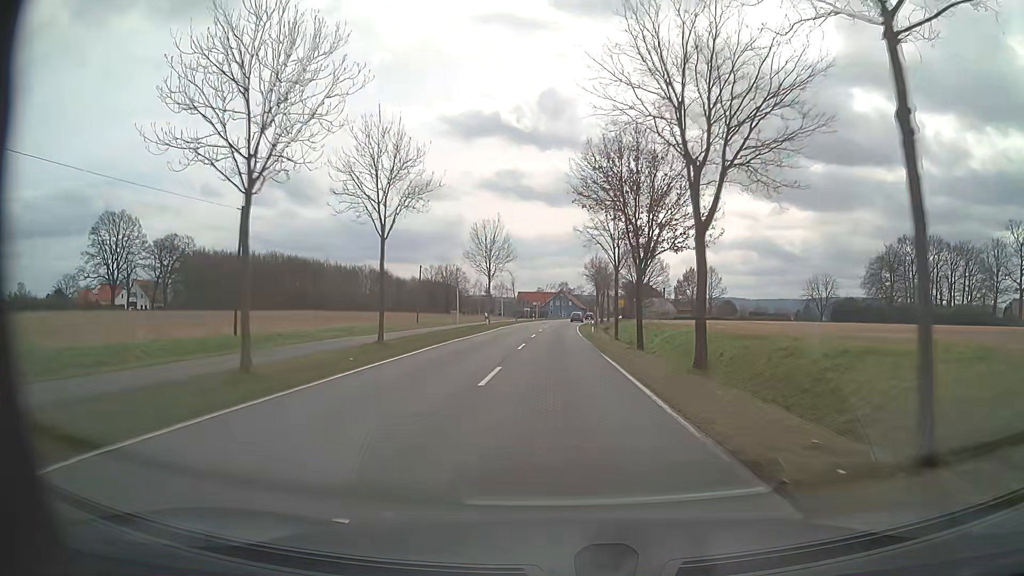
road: tertiary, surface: asphalt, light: Day
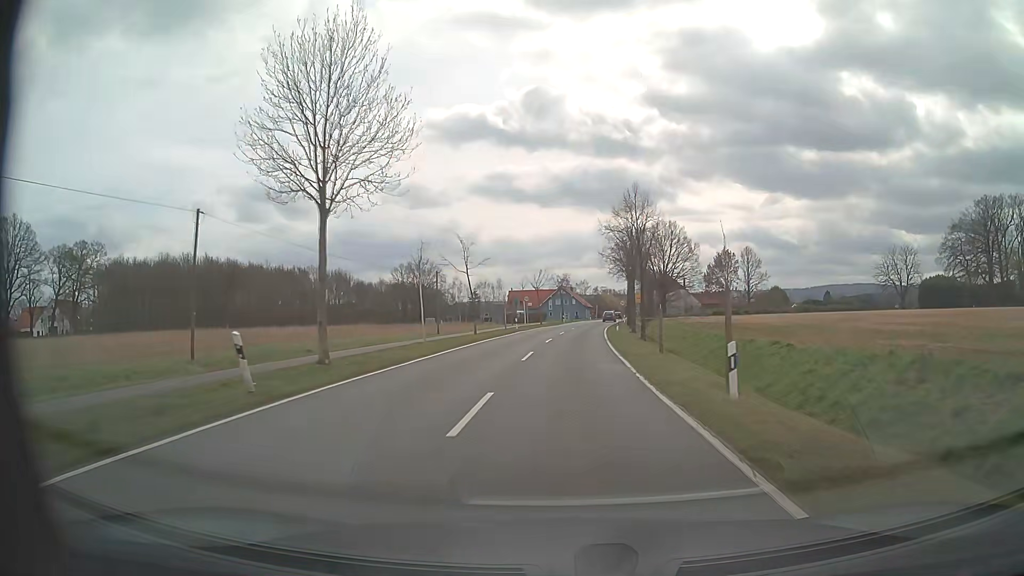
(0.0, +40.8) m; 0°
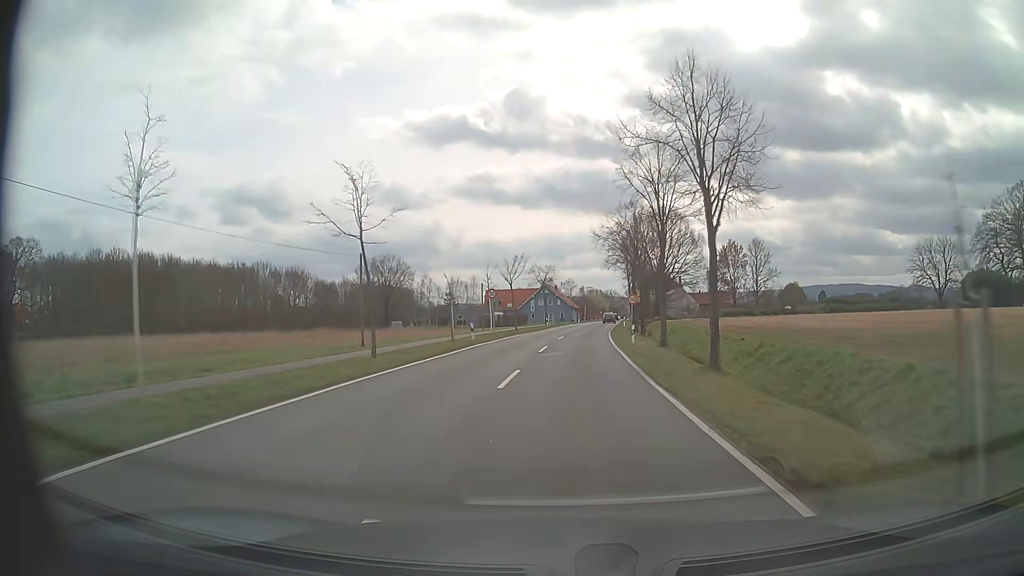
(+0.2, +19.1) m; +1°
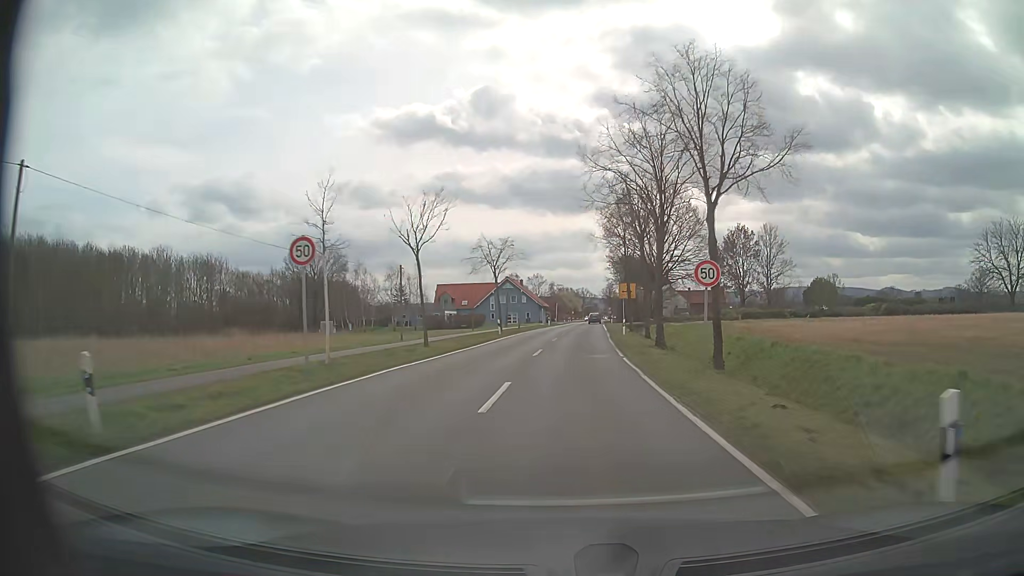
(+0.6, +27.1) m; +3°
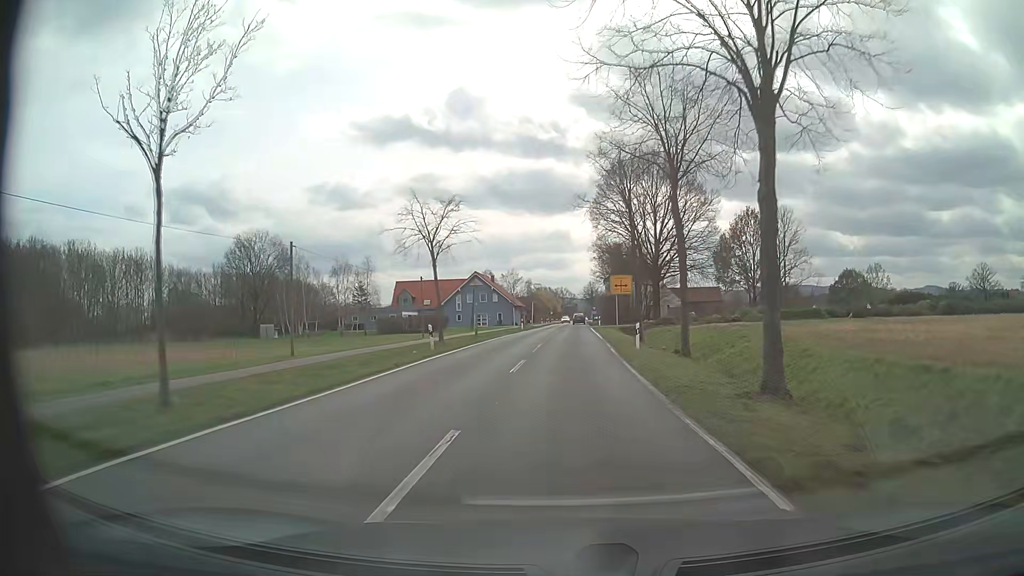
(+0.3, +17.4) m; +2°
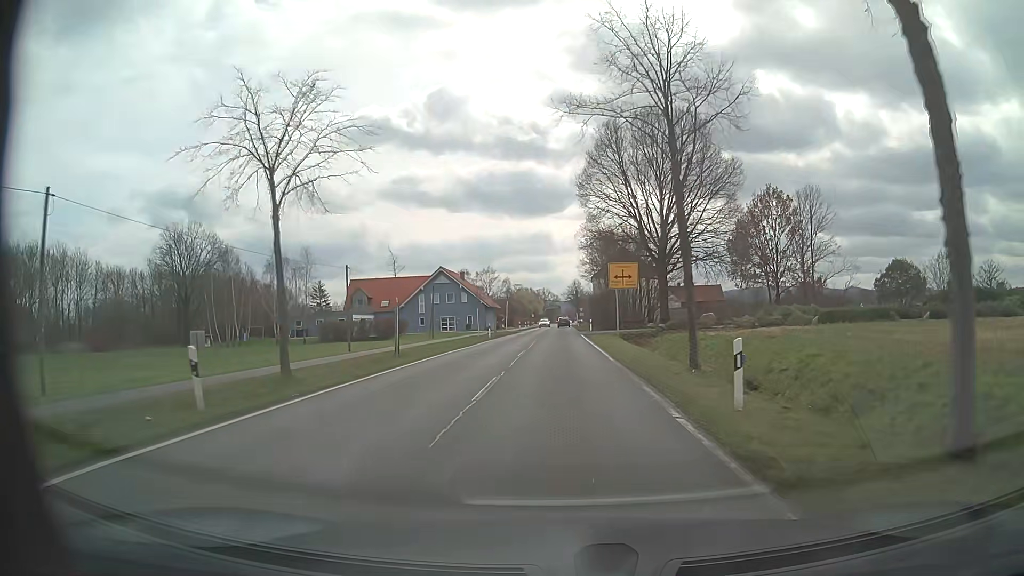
(+0.2, +17.0) m; +1°
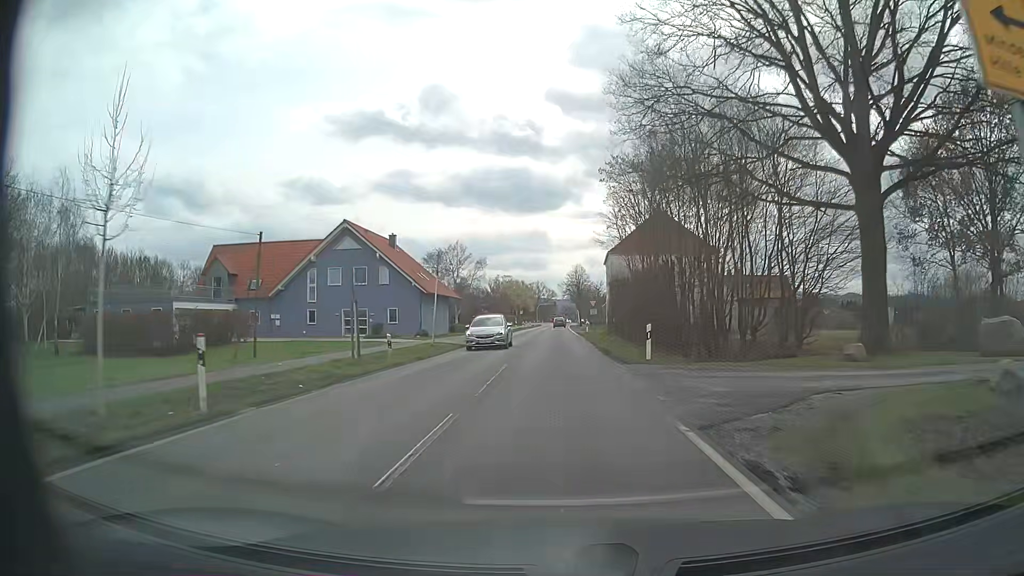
(+0.1, +41.7) m; 0°
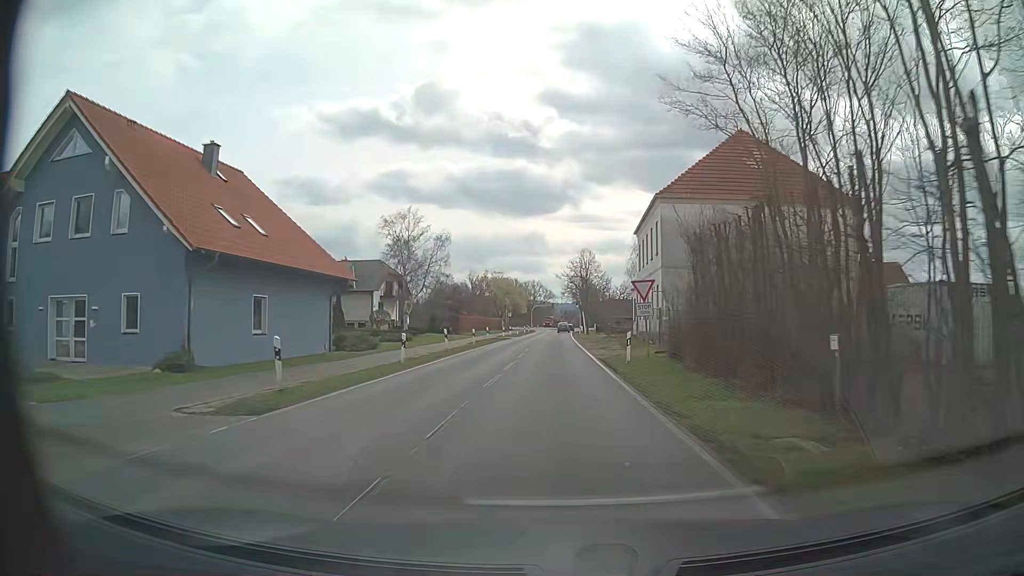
(0.0, +33.4) m; 0°
(0, +10) (0, +20) (0, +30) (0, +40) (0, +50) (+1, +60) (+1, +70) (+1, +80) (+1, +90) (+2, +100) m
